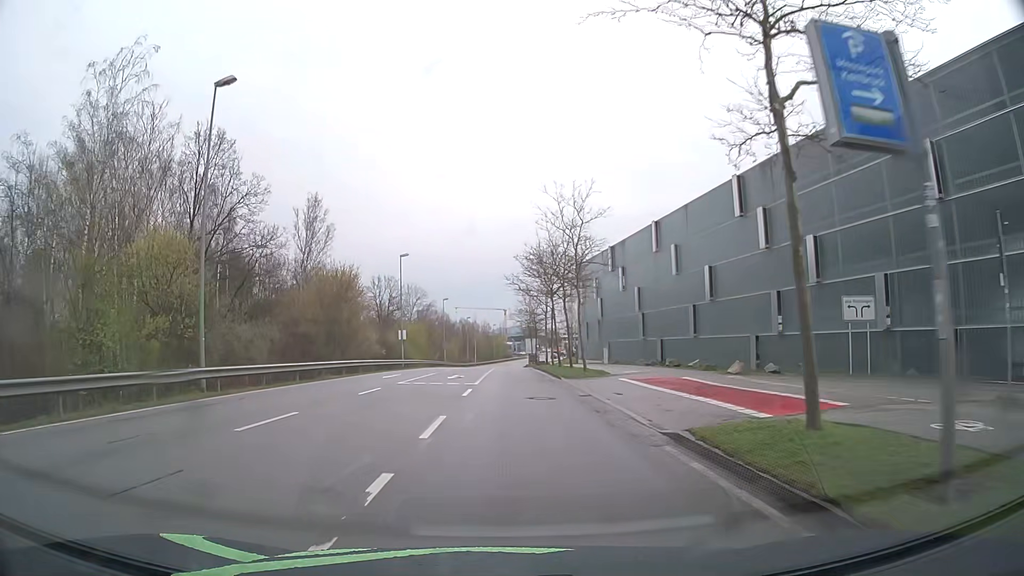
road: secondary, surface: asphalt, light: Day
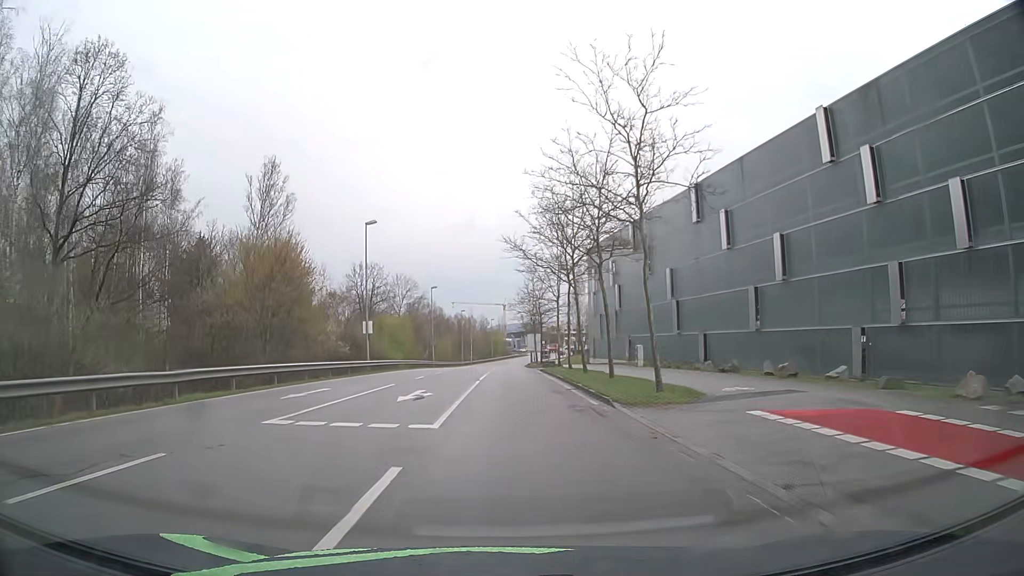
(+0.1, +14.8) m; +1°
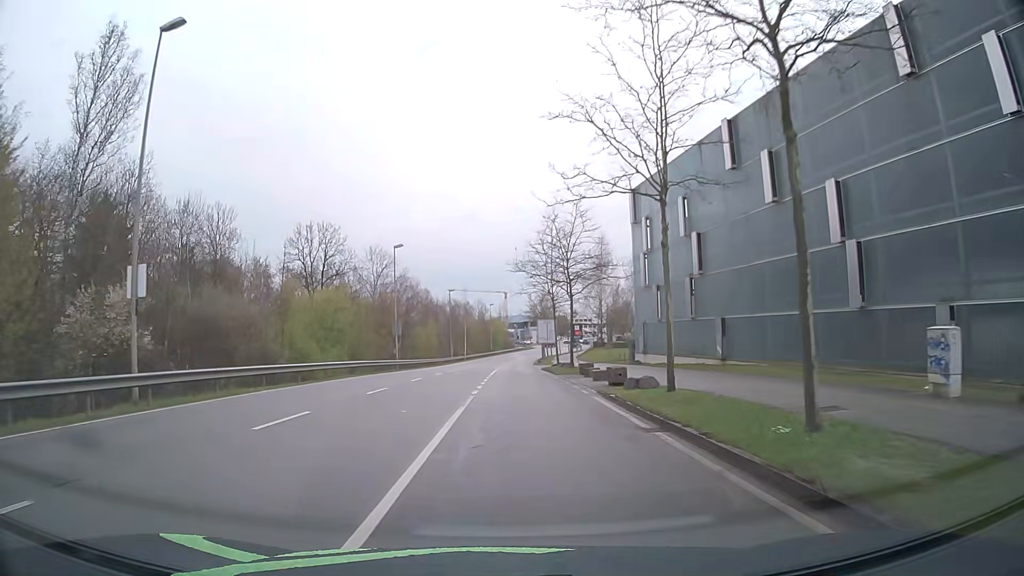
(-0.3, +30.1) m; 0°
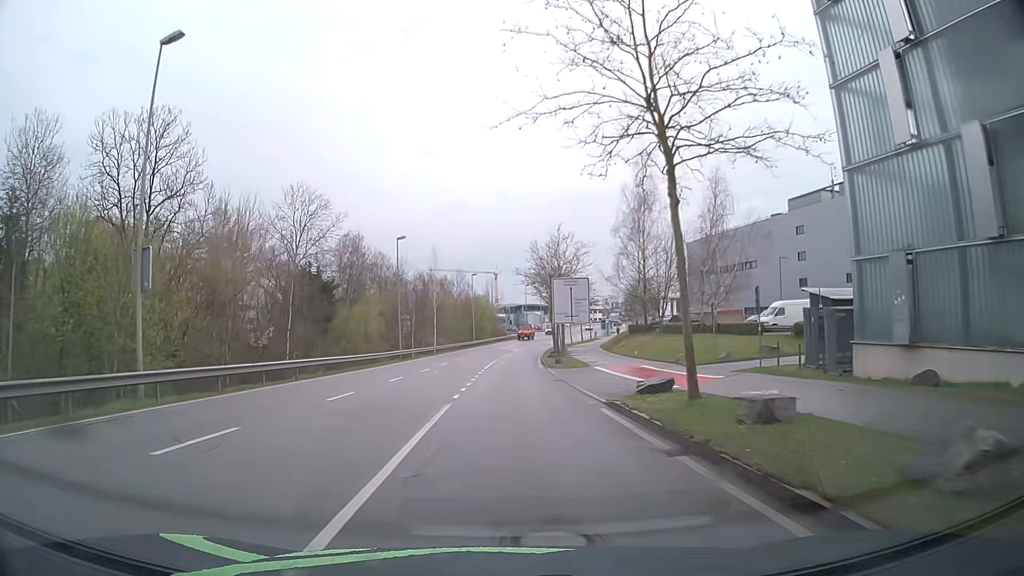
(+0.3, +39.2) m; +1°
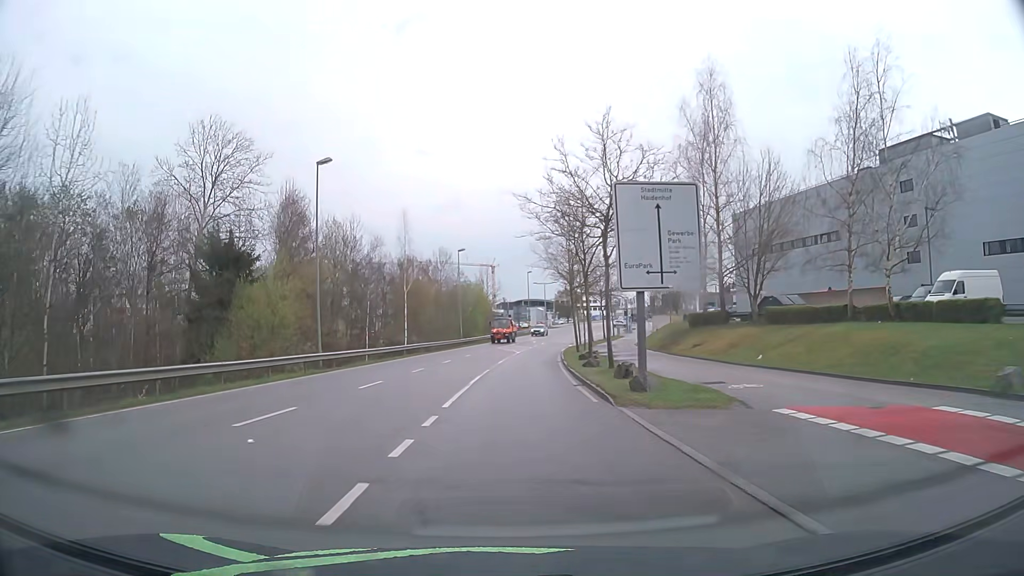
(0.0, +24.3) m; 0°
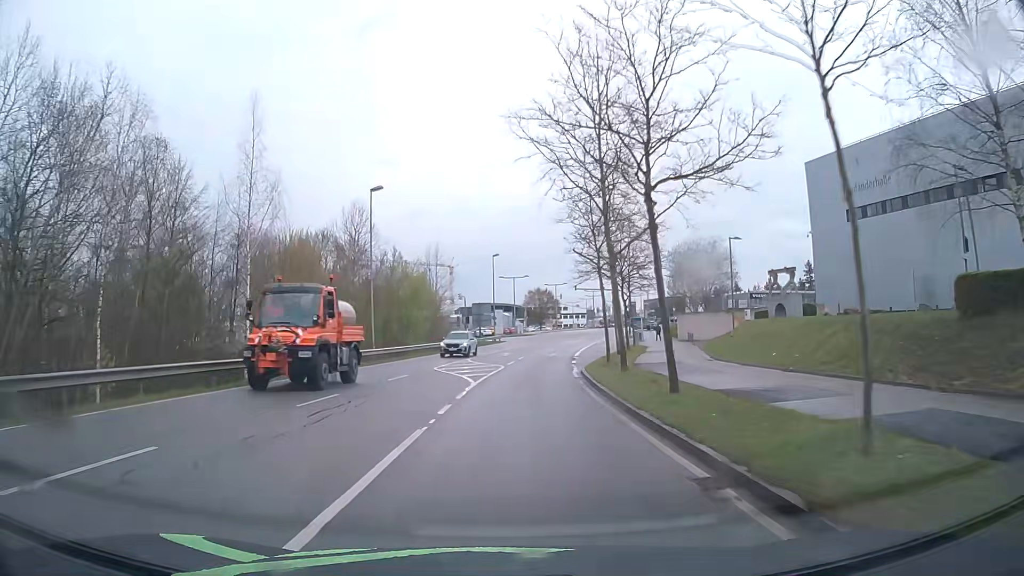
(+0.7, +32.7) m; +3°
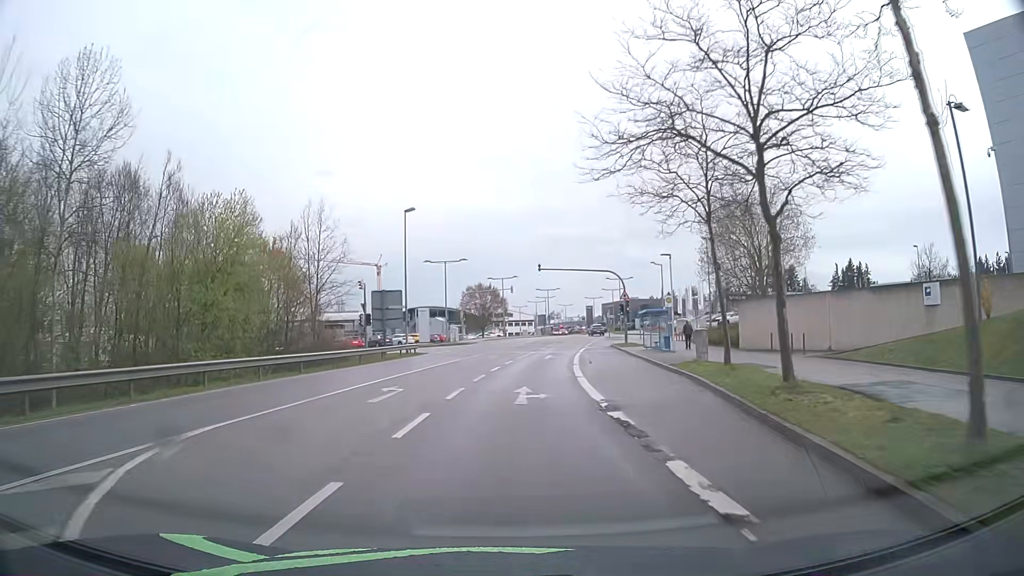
(+1.4, +31.7) m; +5°
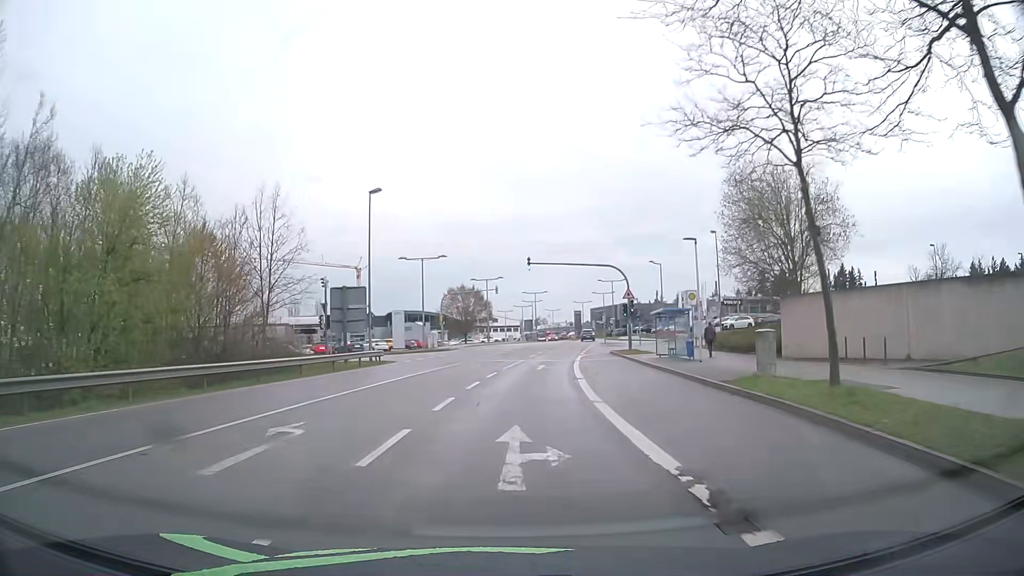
(+0.1, +7.8) m; +1°
(0, +10) (+1, +20) (+1, +30) (+2, +40) (+4, +50) (+5, +60) (+7, +70) (+9, +79) (+11, +89) (+12, +99) m
